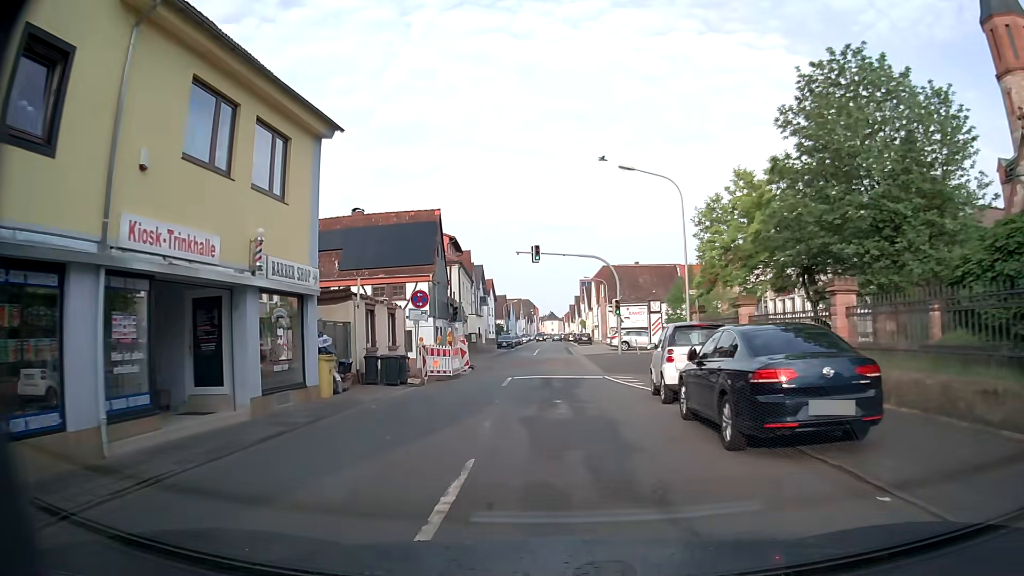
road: tertiary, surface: asphalt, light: Day
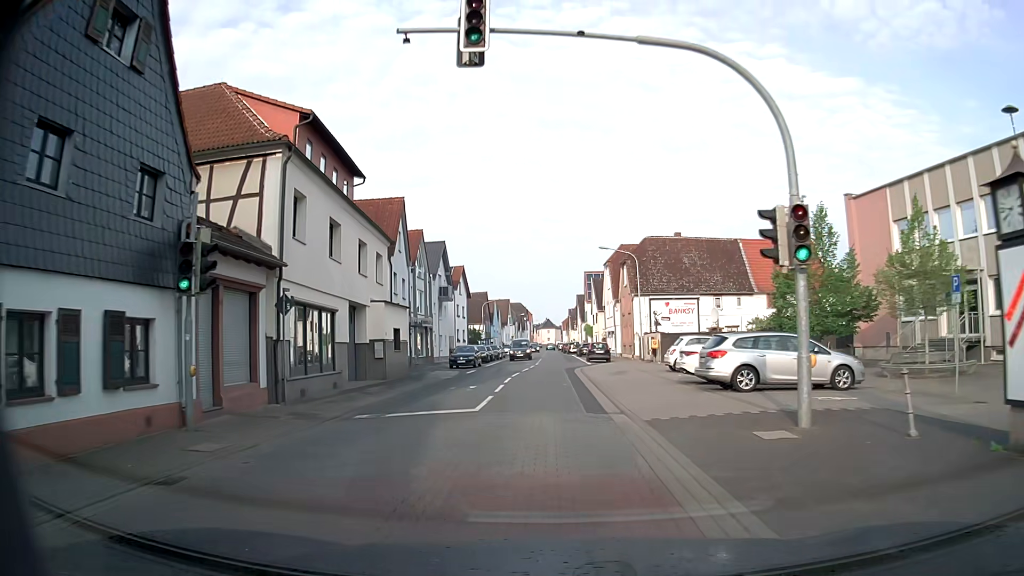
(0.0, +31.5) m; 0°
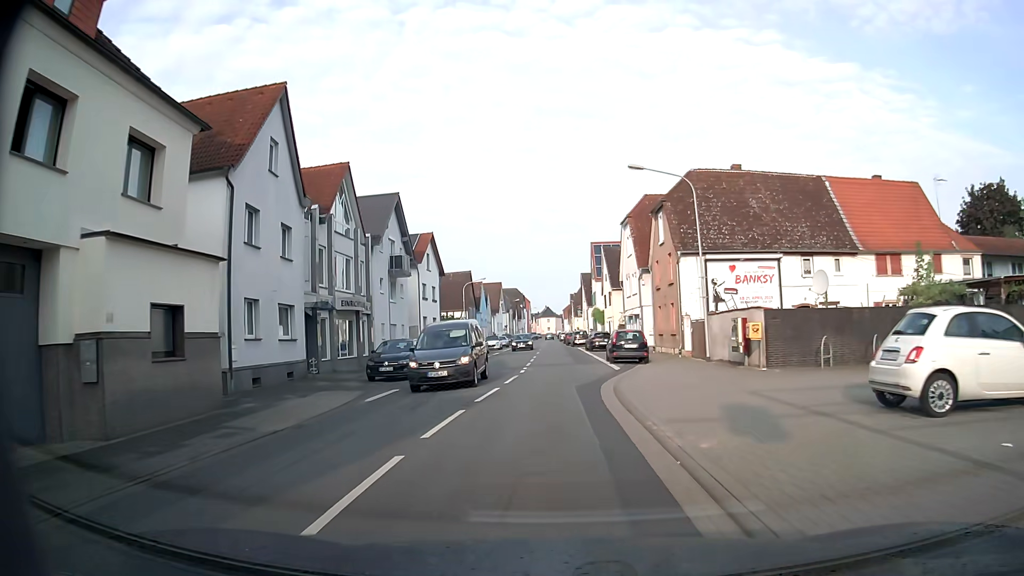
(+0.1, +19.3) m; -2°
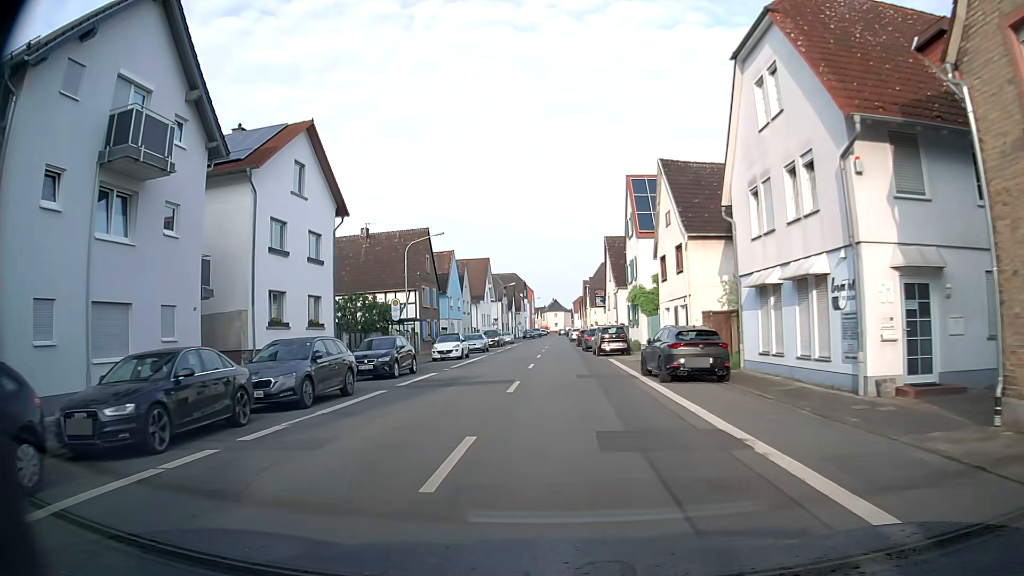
(+1.2, +31.6) m; +2°
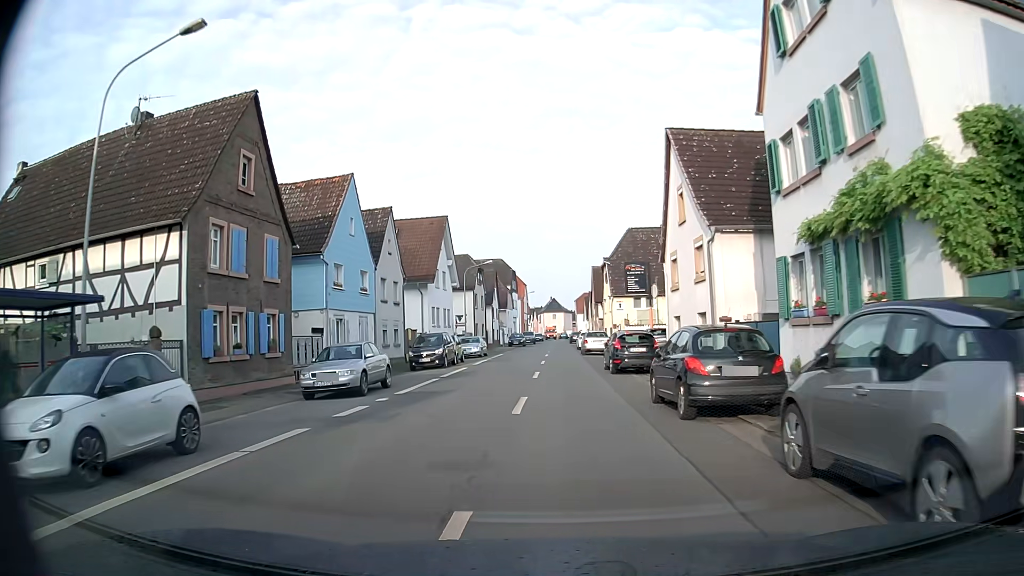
(-0.2, +31.3) m; +1°
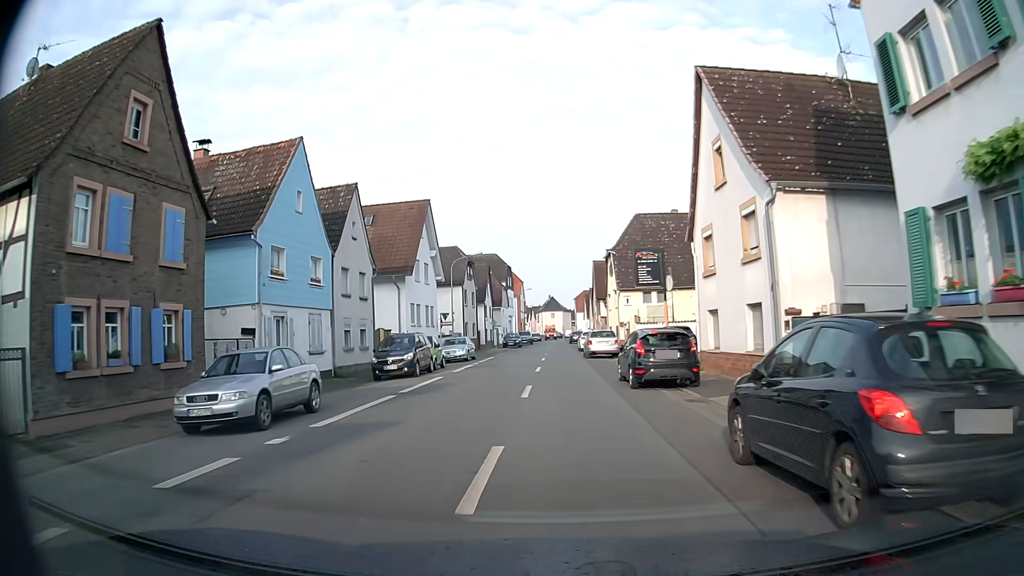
(0.0, +6.2) m; -2°
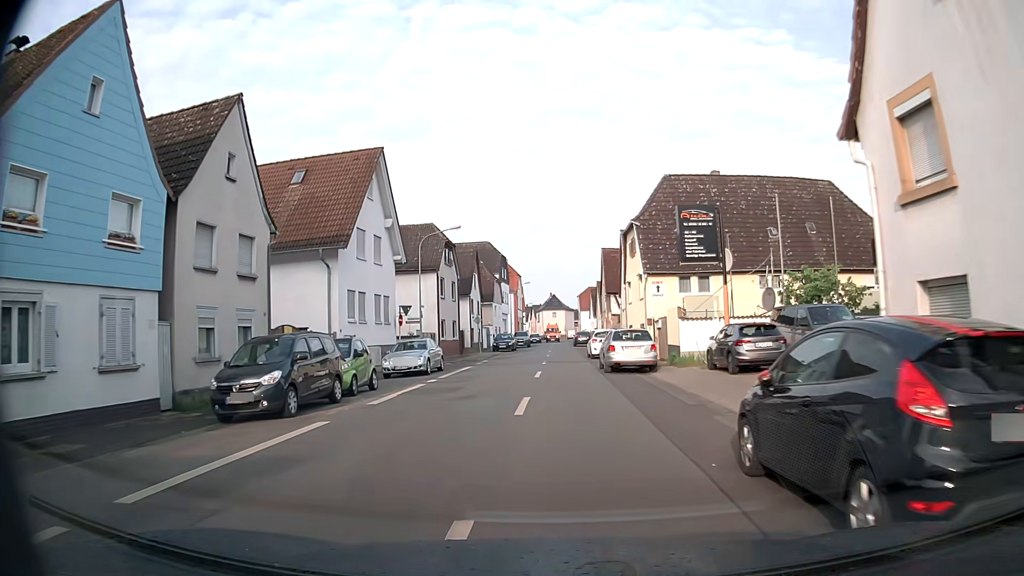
(+0.4, +12.5) m; +2°
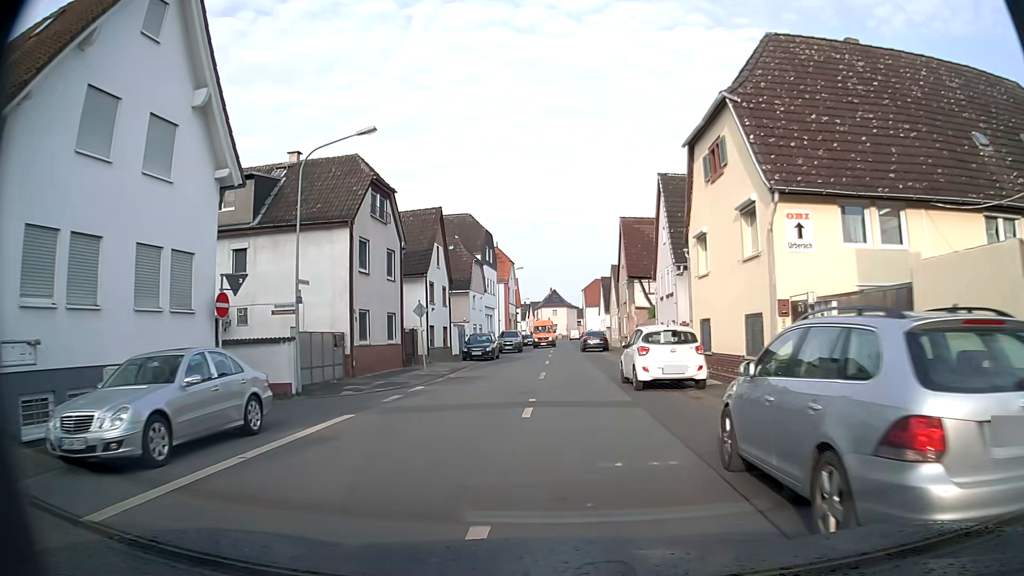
(-0.2, +18.6) m; -1°
